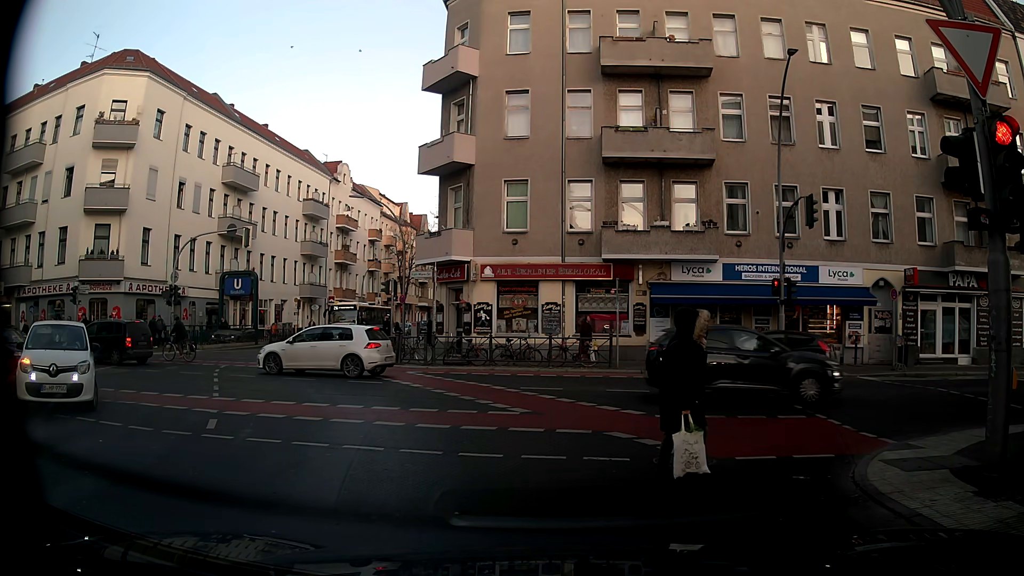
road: tertiary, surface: asphalt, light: Day
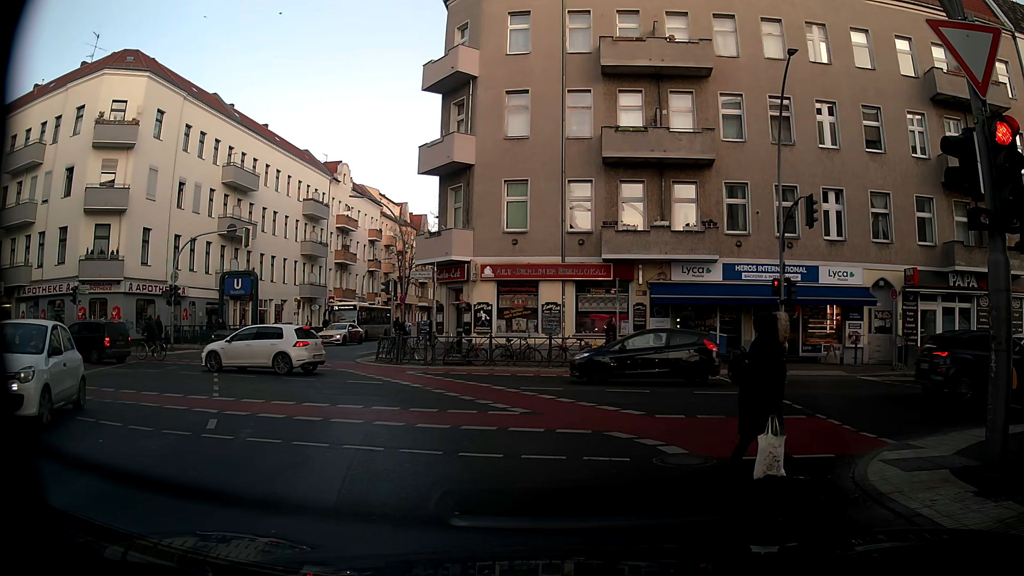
(0.0, 0.0) m; 0°
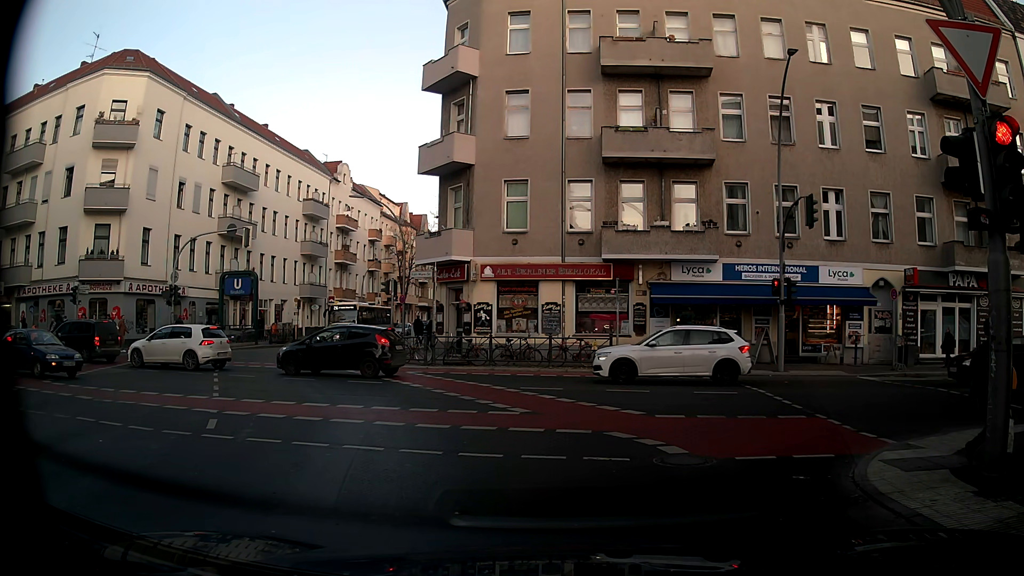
(0.0, 0.0) m; 0°
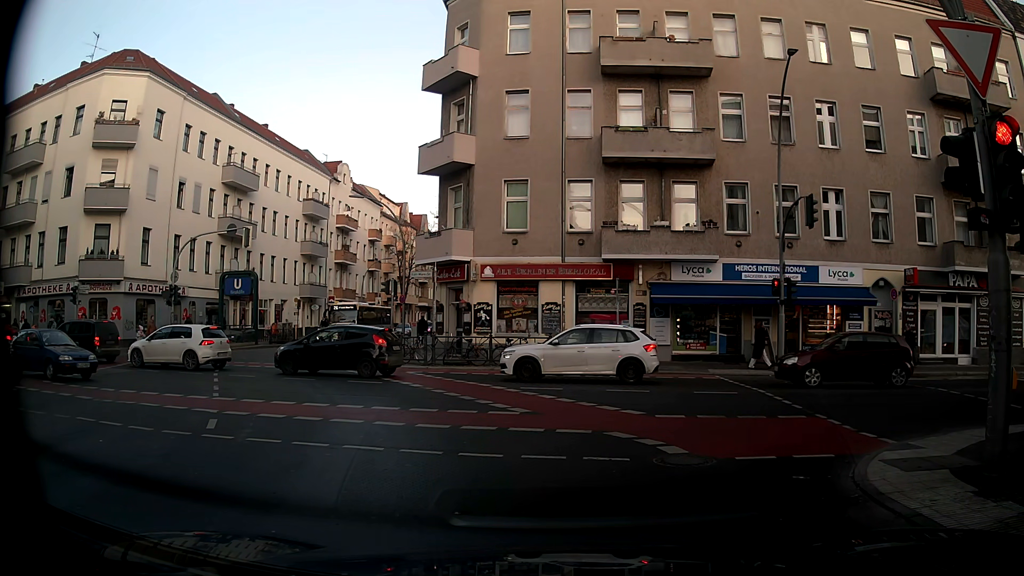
(0.0, 0.0) m; 0°
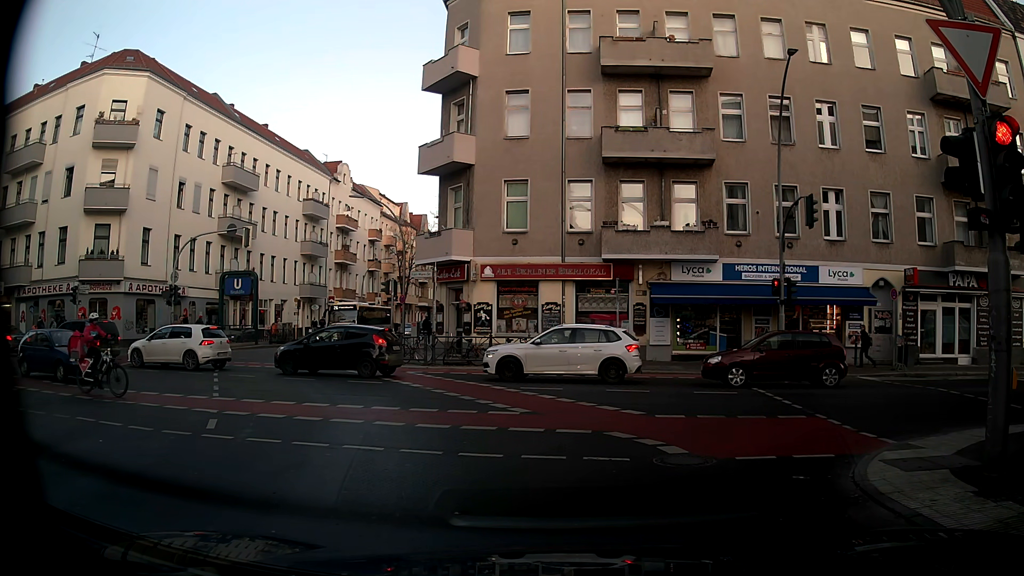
(0.0, 0.0) m; 0°
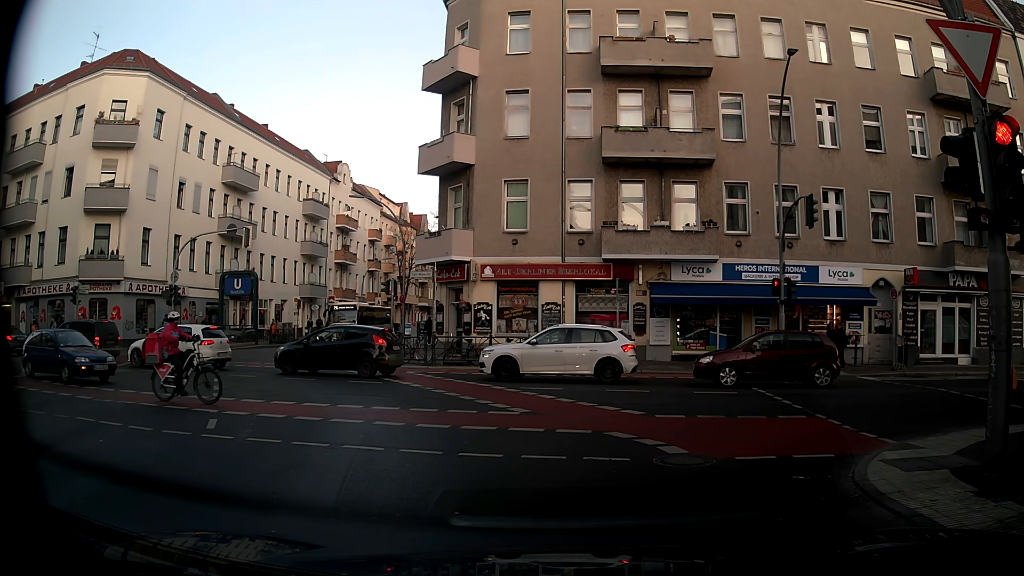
(0.0, 0.0) m; 0°
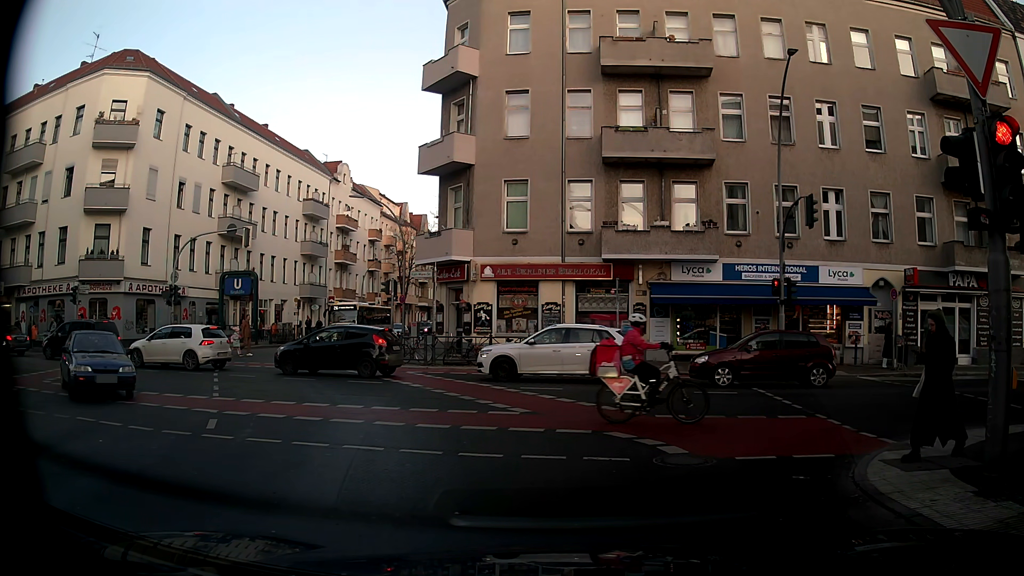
(0.0, 0.0) m; 0°
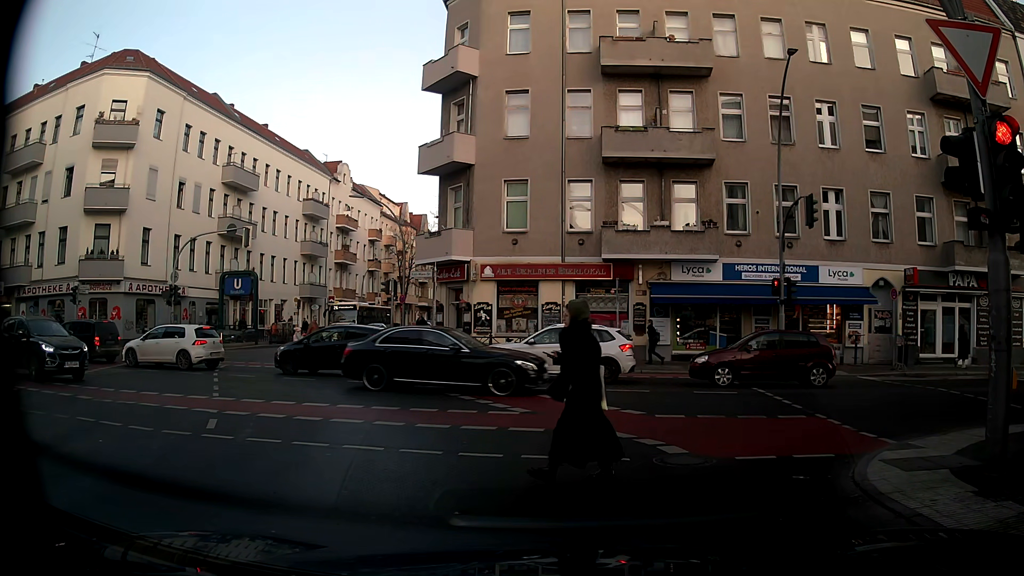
(0.0, 0.0) m; 0°
